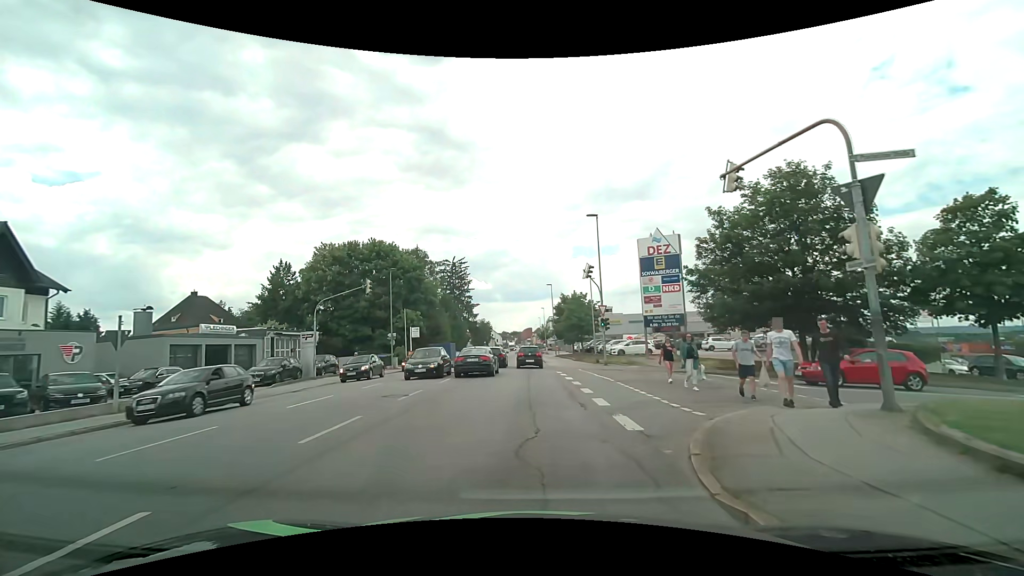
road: tertiary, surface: asphalt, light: Day
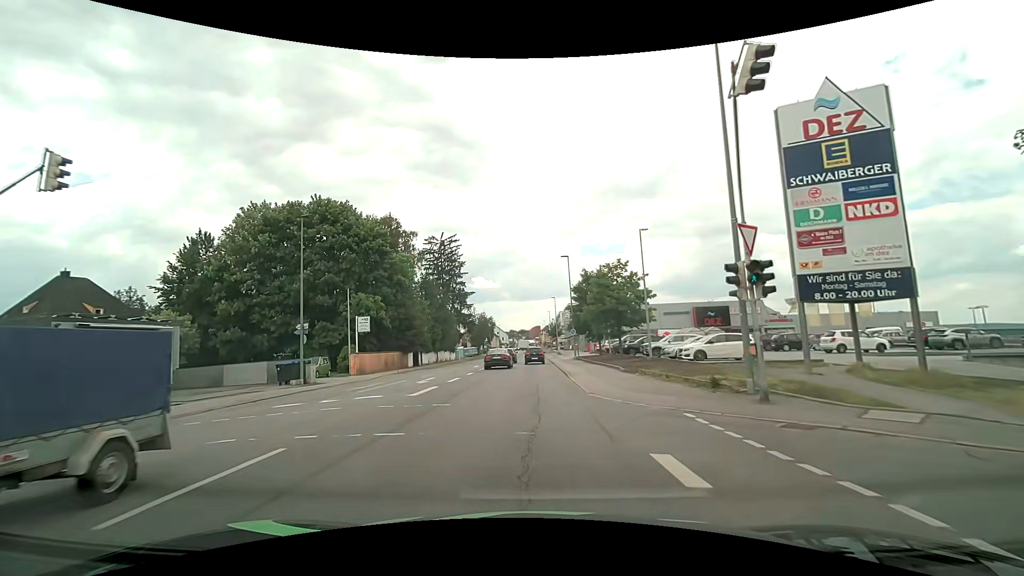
(+0.3, +21.7) m; 0°
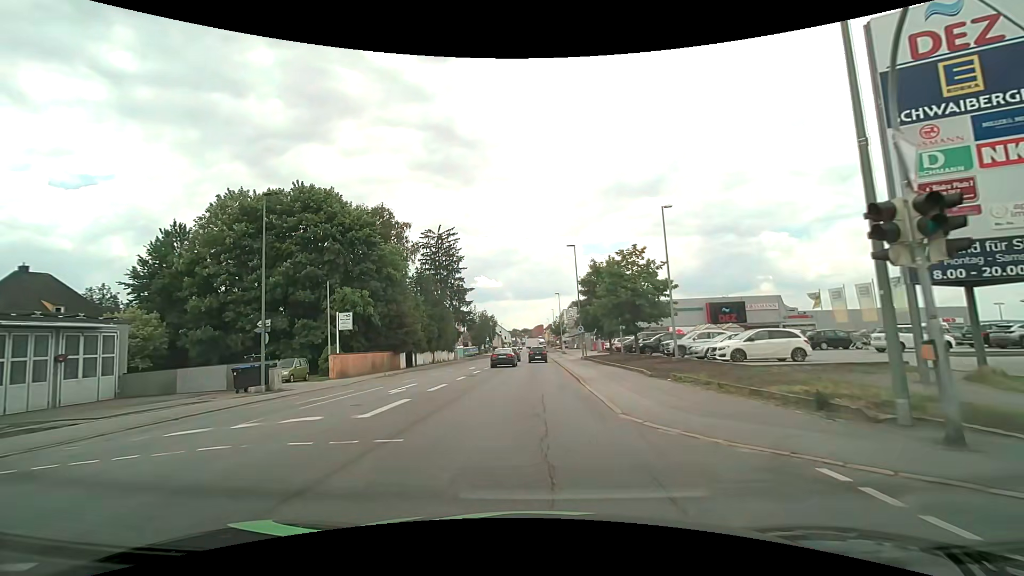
(0.0, +4.7) m; -1°
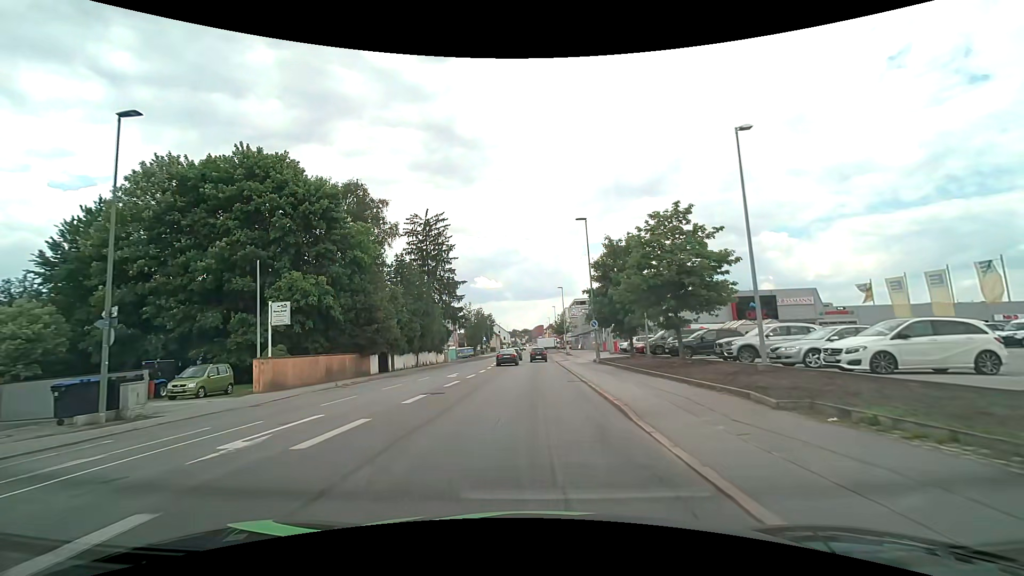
(0.0, +9.5) m; 0°
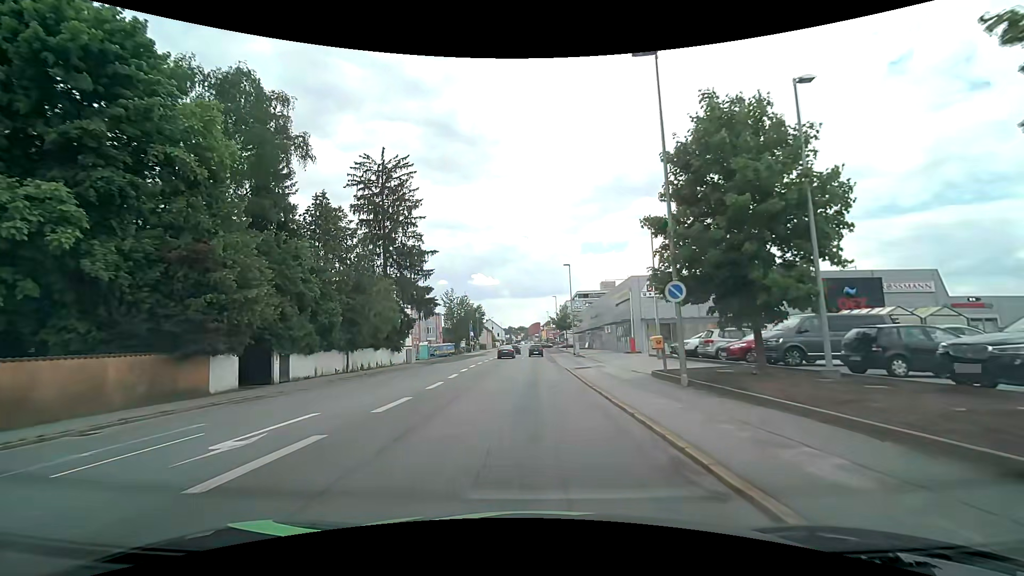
(+0.2, +20.4) m; +1°
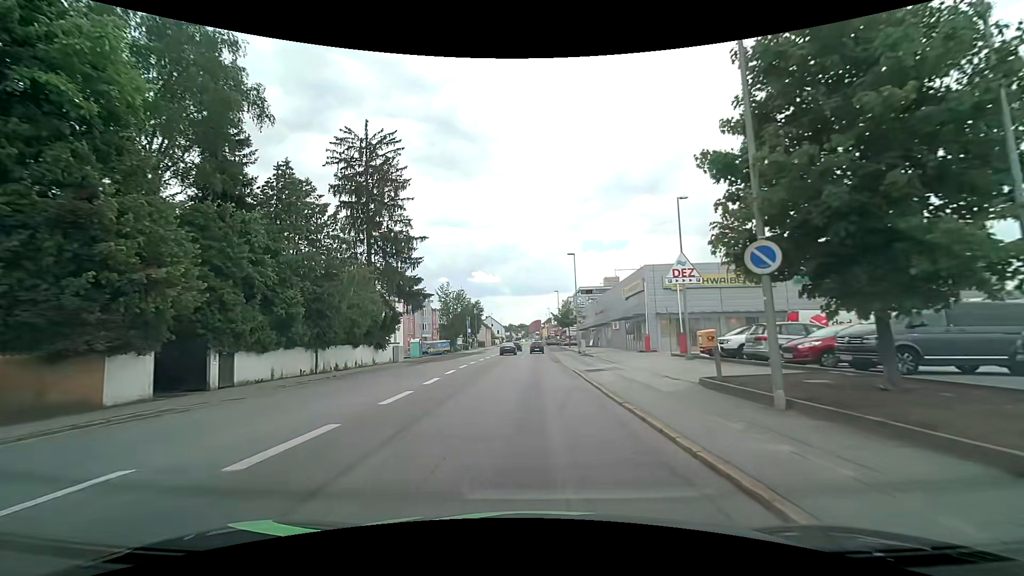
(0.0, +5.4) m; 0°
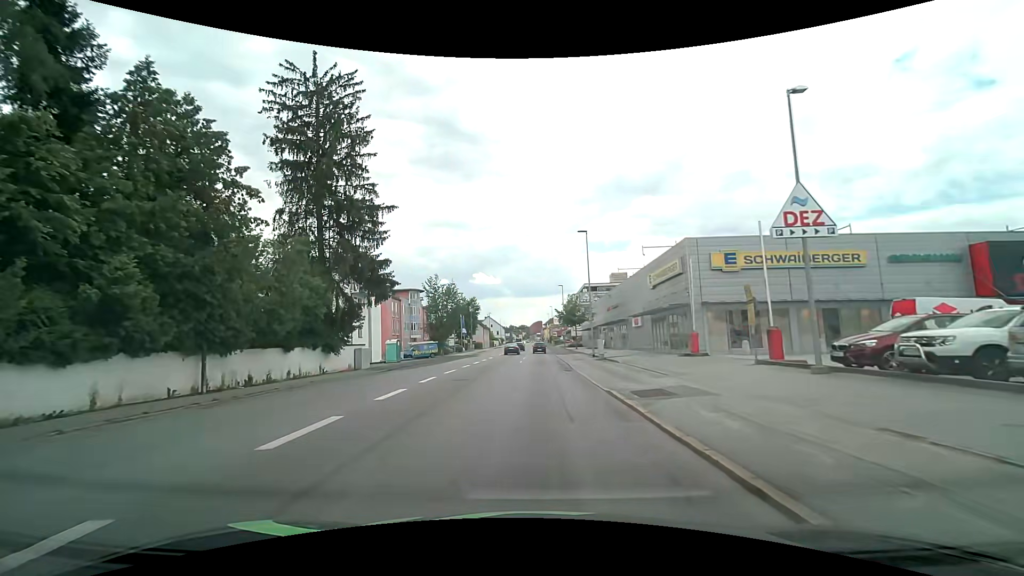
(-0.1, +10.8) m; -1°
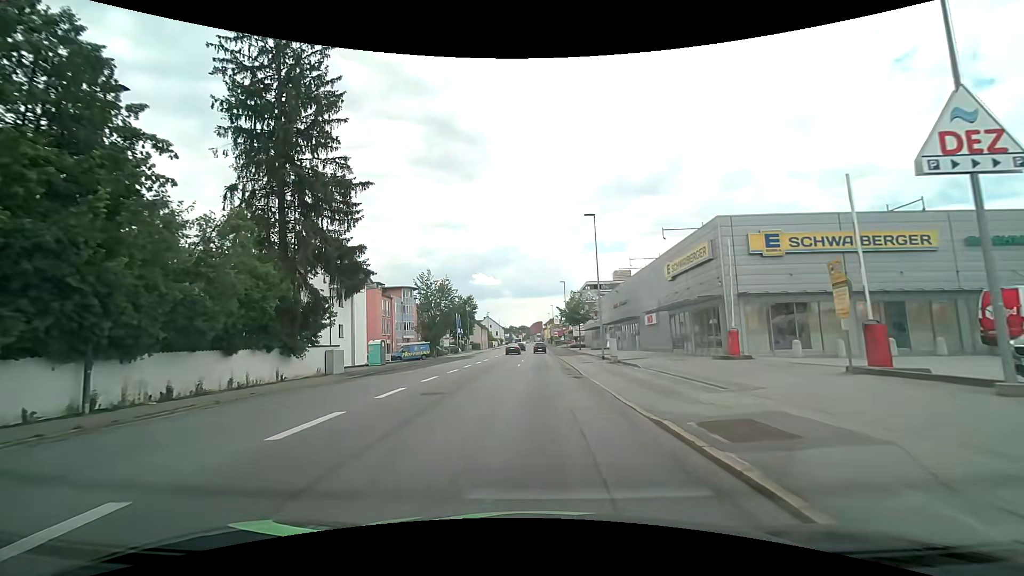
(0.0, +5.3) m; 0°
(0, +10) (0, +20) (0, +30) (0, +40) (+1, +50) (+1, +60) (+1, +70) (+1, +80) (+1, +90) (+1, +100) m
